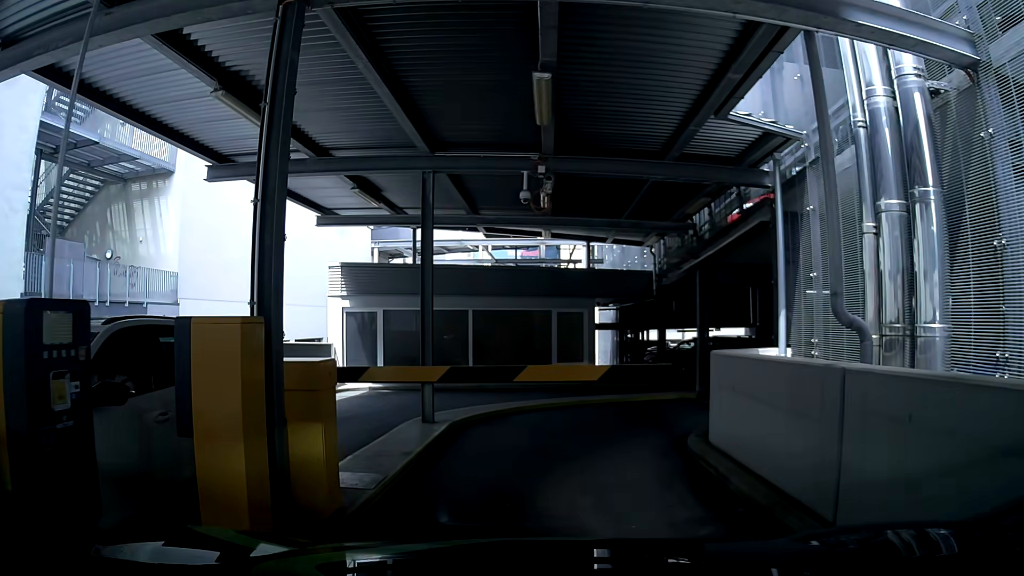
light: Day
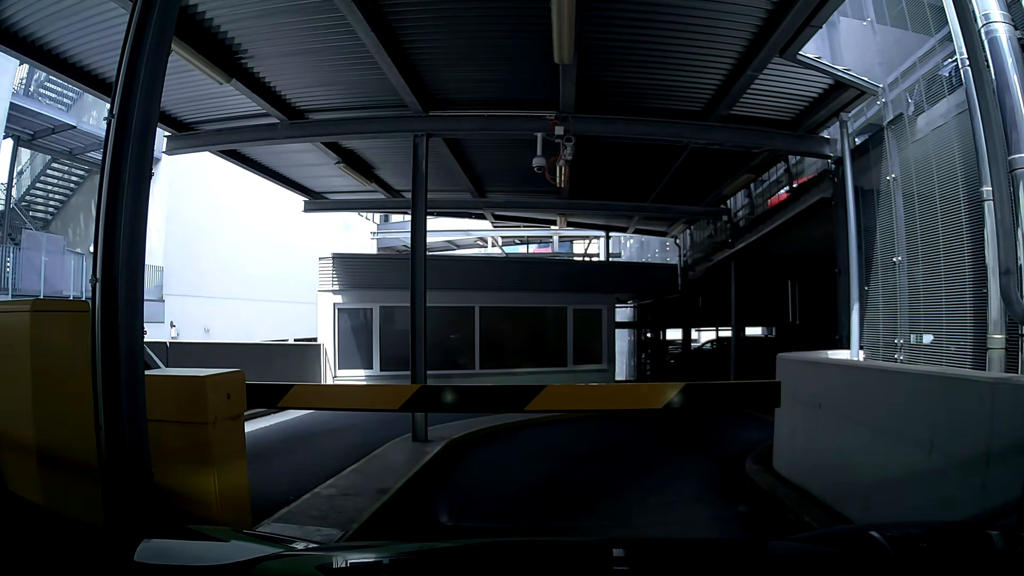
(0.0, +1.7) m; 0°
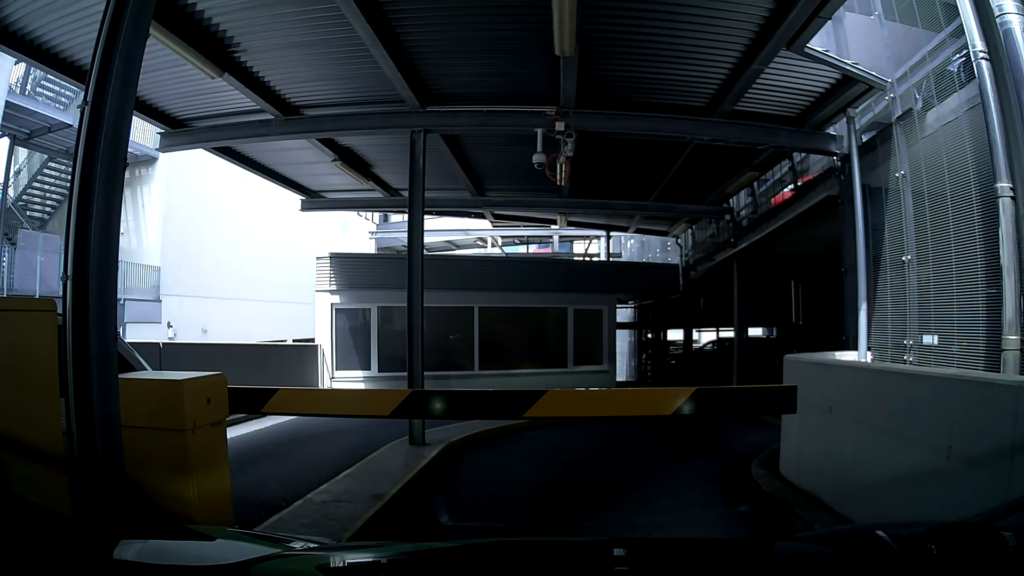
(0.0, +0.2) m; 0°
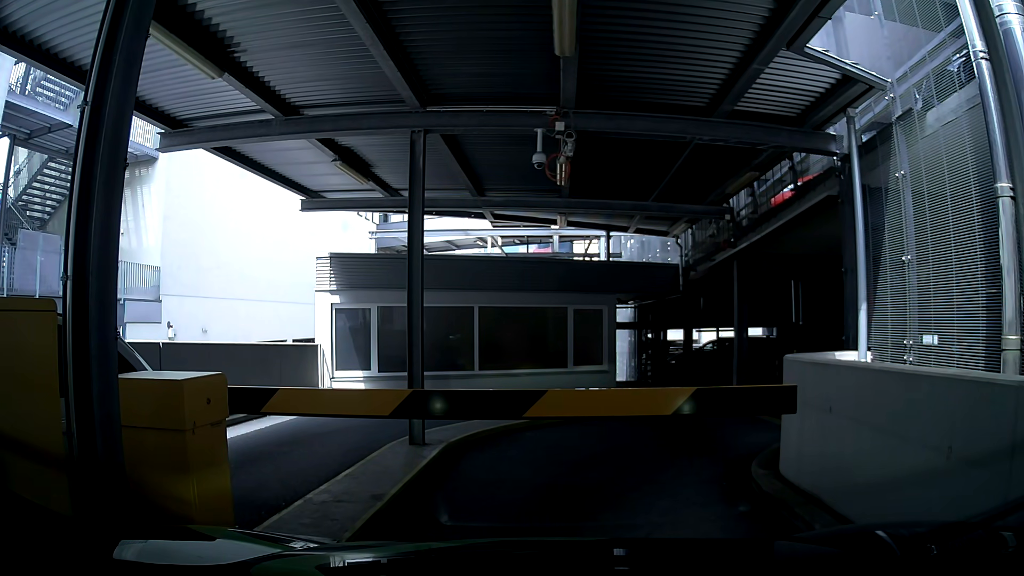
(0.0, 0.0) m; 0°
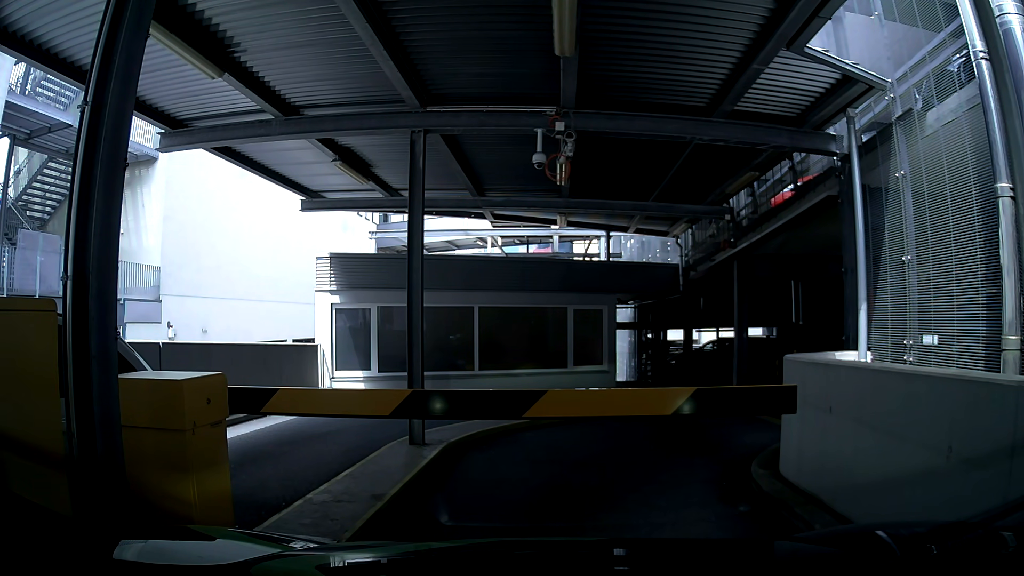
(0.0, 0.0) m; 0°
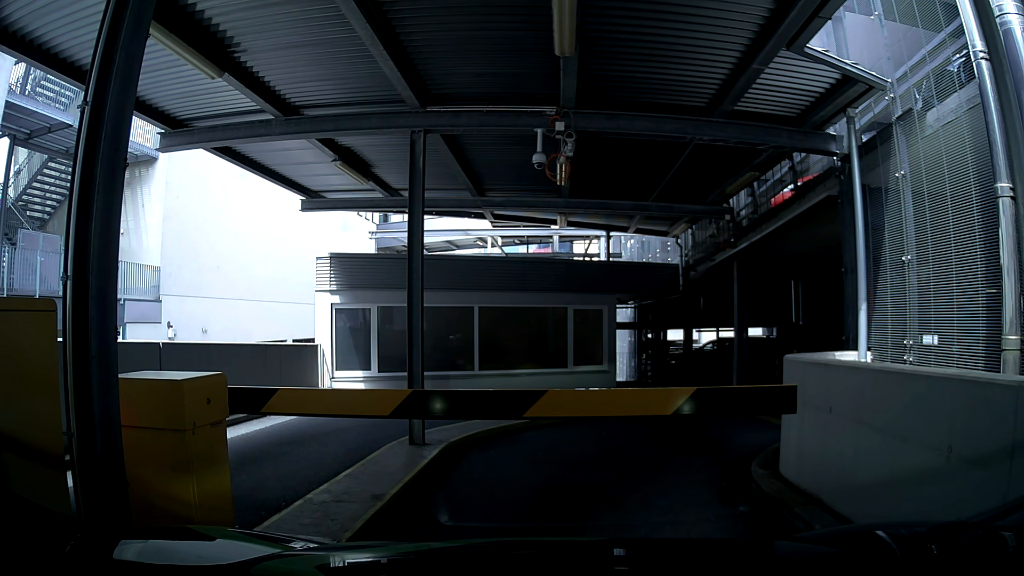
(0.0, 0.0) m; 0°
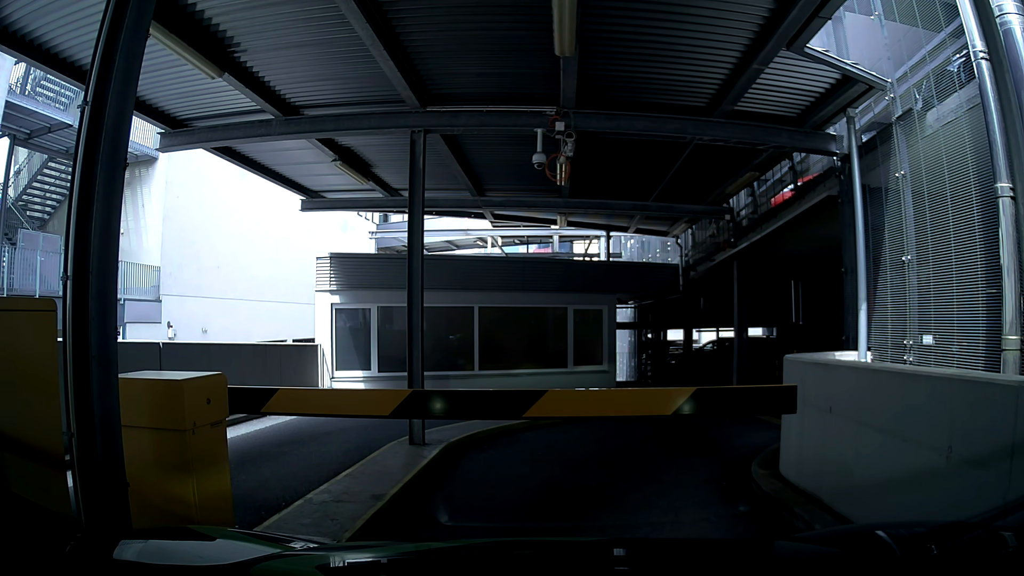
(0.0, 0.0) m; 0°
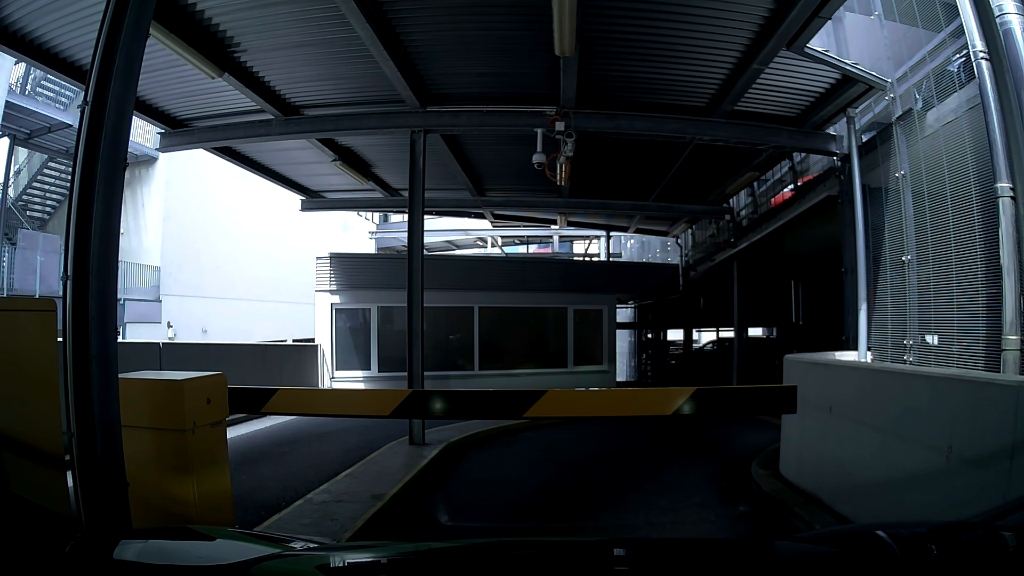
(0.0, 0.0) m; 0°
